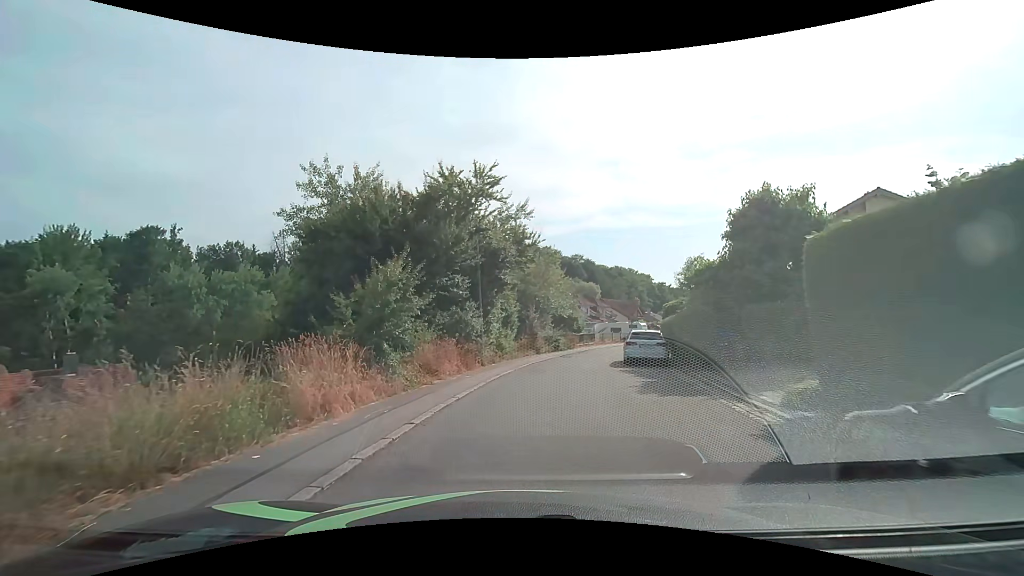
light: Day
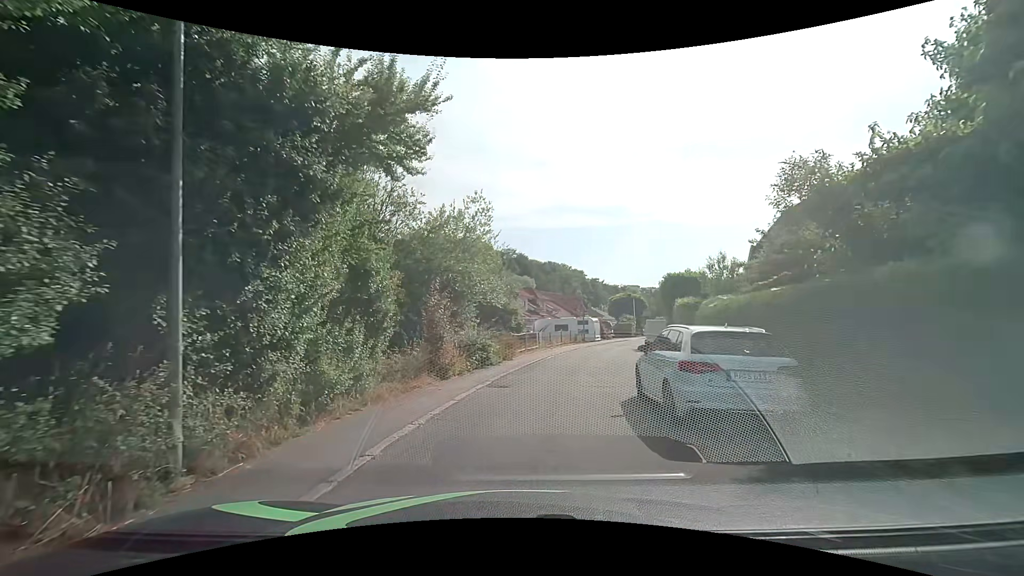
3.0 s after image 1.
(+1.0, +13.2) m; +7°
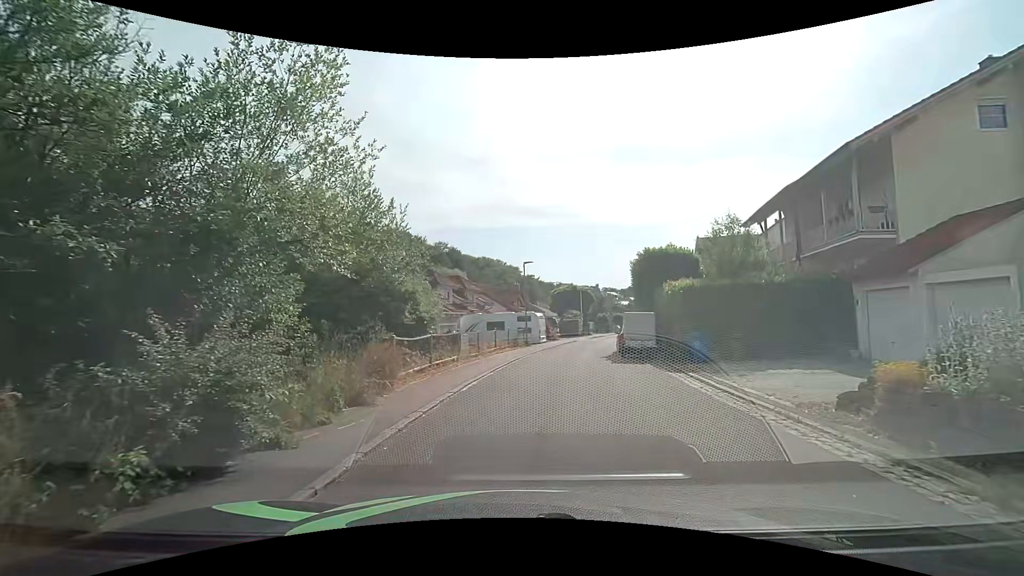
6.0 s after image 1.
(+0.9, +11.5) m; +8°
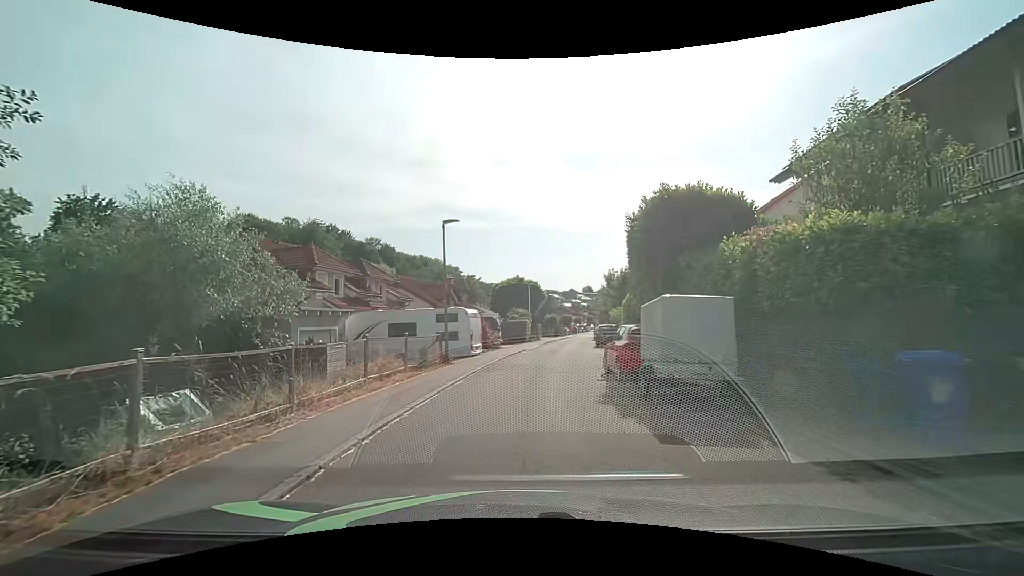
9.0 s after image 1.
(+0.8, +12.3) m; +6°
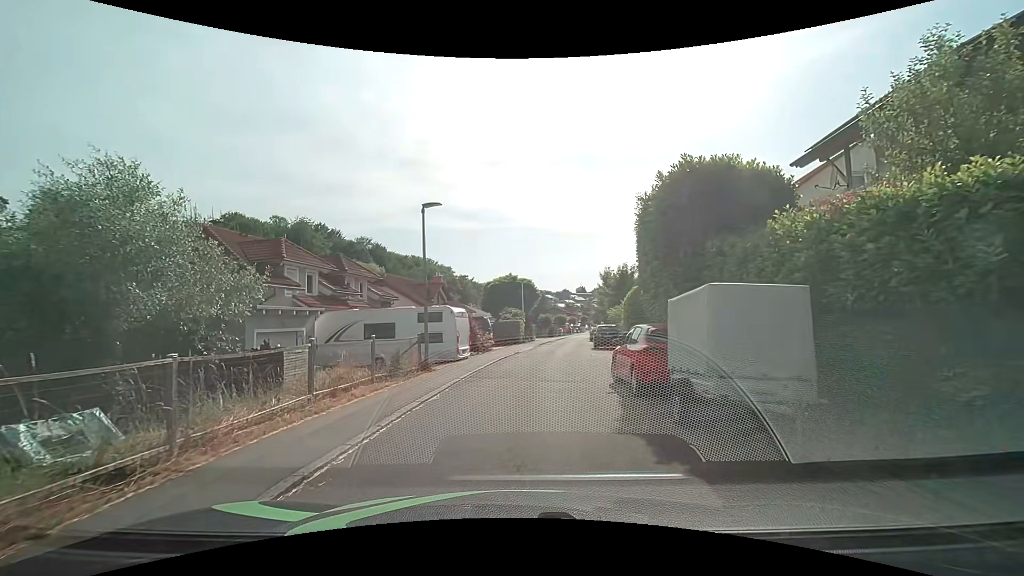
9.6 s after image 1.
(0.0, +2.4) m; +1°
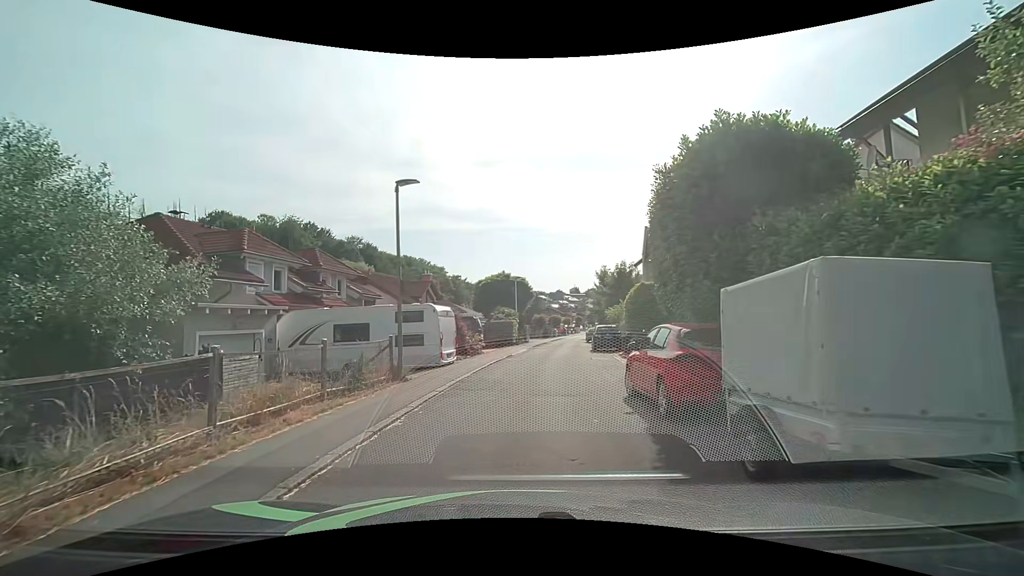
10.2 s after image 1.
(0.0, +2.5) m; +1°
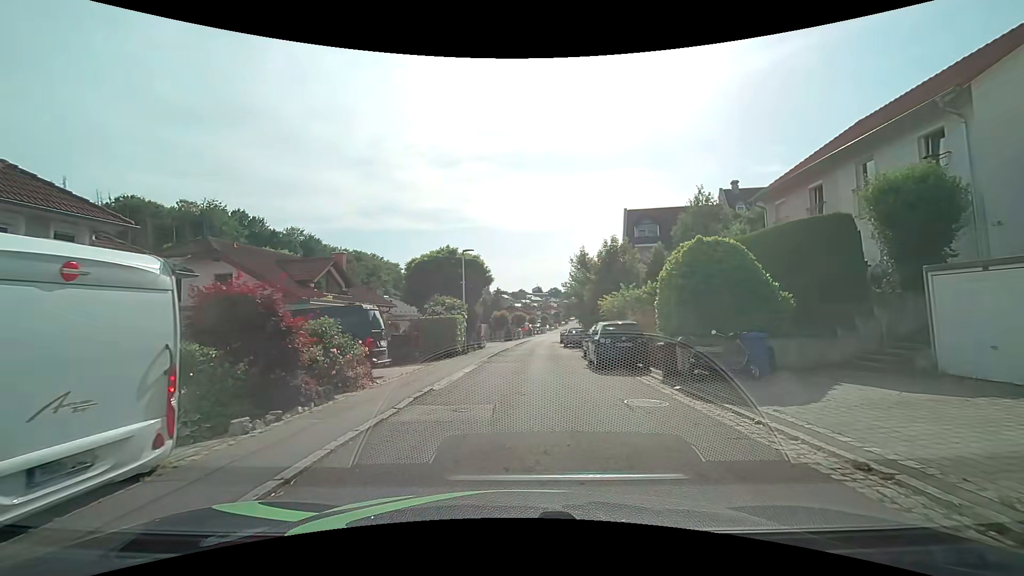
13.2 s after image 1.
(+0.5, +13.9) m; +4°
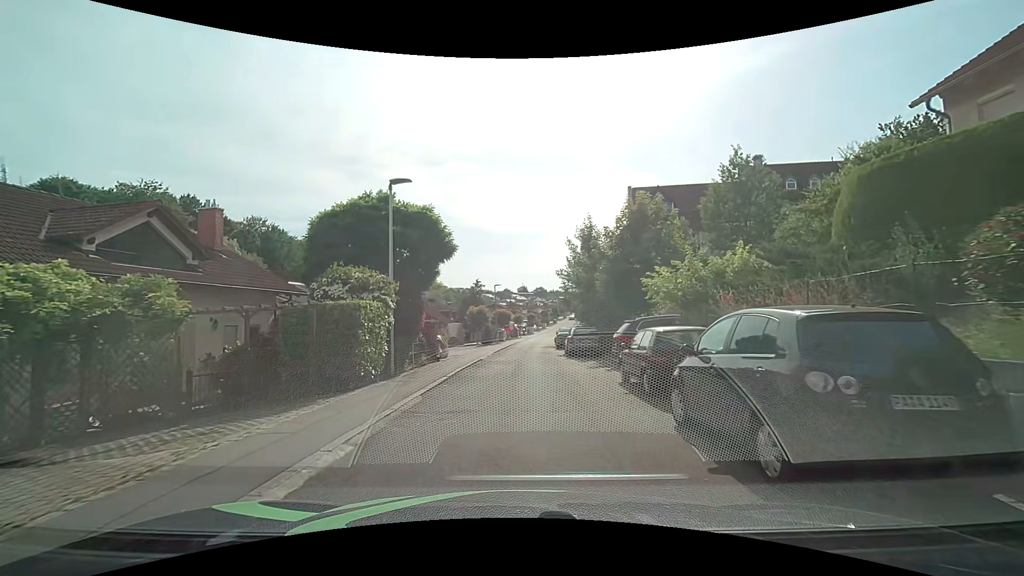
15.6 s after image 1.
(+0.2, +12.2) m; +1°
(0, +10) (0, +20) (+1, +30) (+2, +40) (+3, +50) (+4, +60) (+6, +70) (+7, +80) (+8, +90) (+10, +99) m
